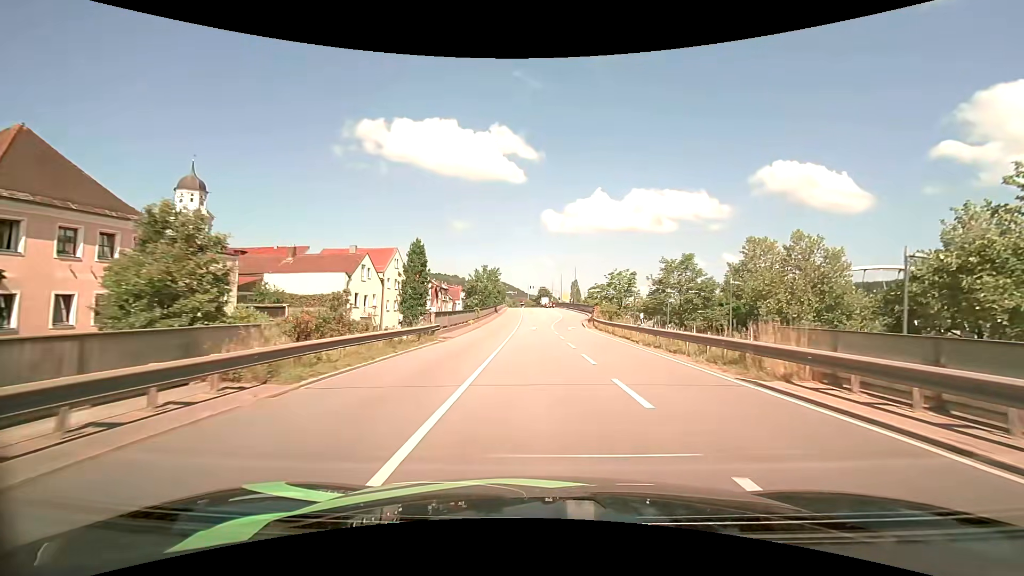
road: primary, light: Day
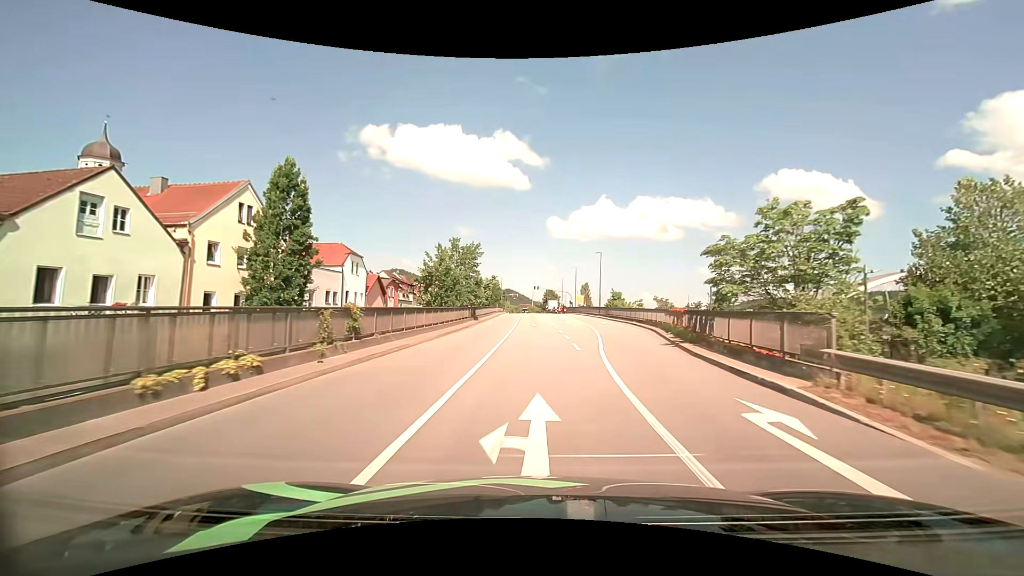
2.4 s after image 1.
(-0.3, +34.2) m; -1°
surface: asphalt
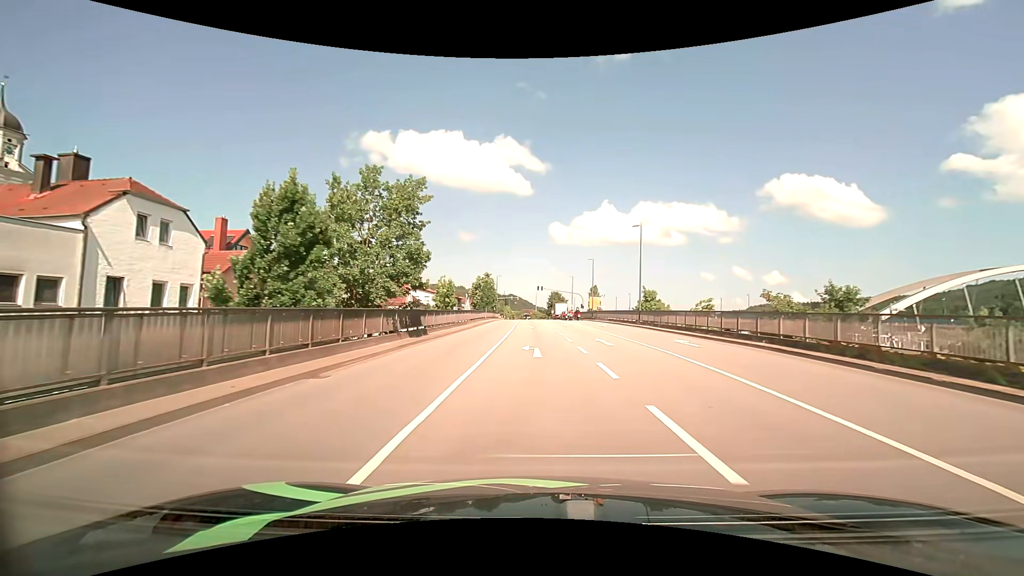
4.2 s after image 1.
(-0.1, +25.0) m; -1°
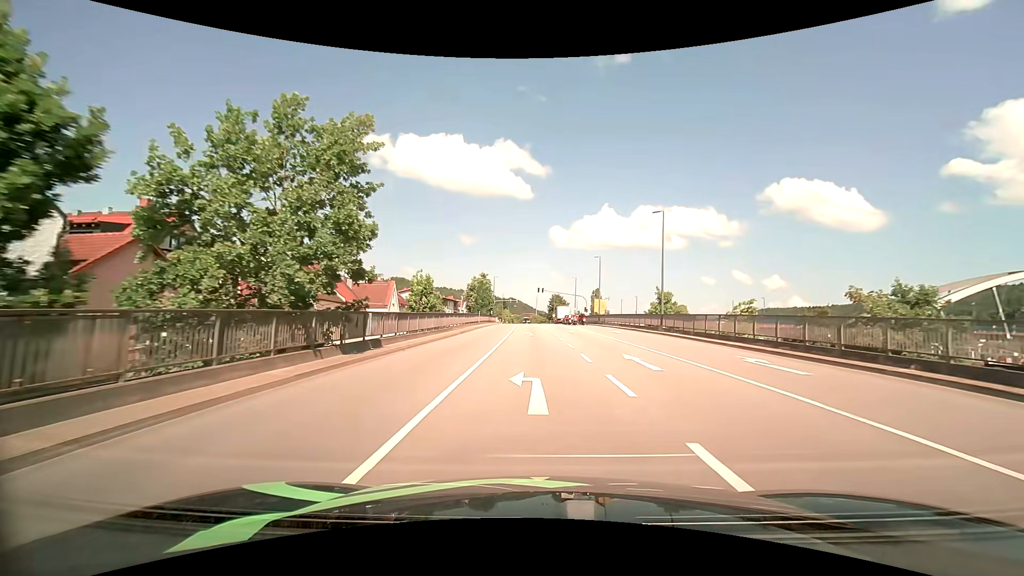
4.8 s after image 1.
(0.0, +7.8) m; 0°
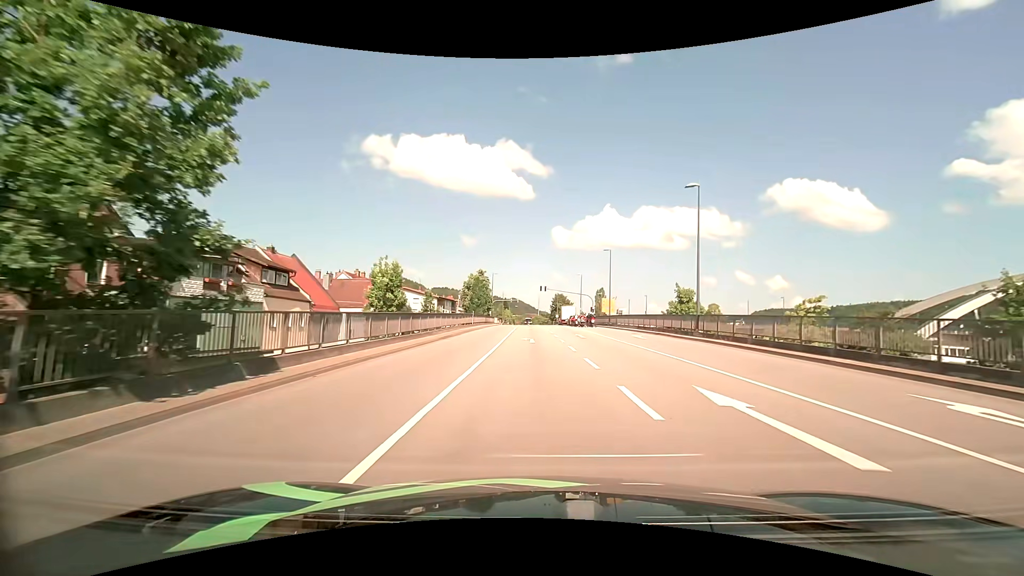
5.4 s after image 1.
(0.0, +7.7) m; 0°
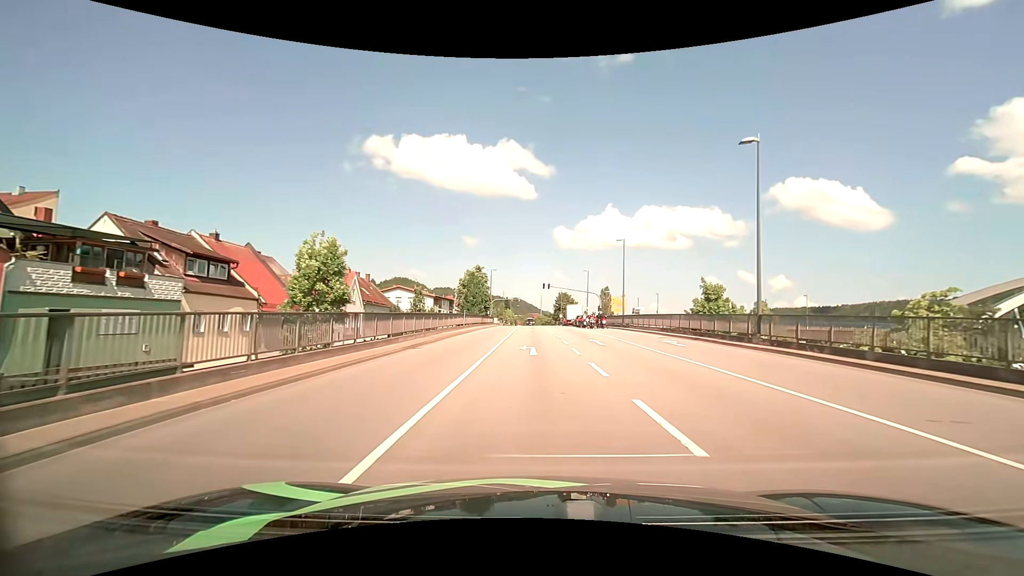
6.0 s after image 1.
(0.0, +7.6) m; 0°
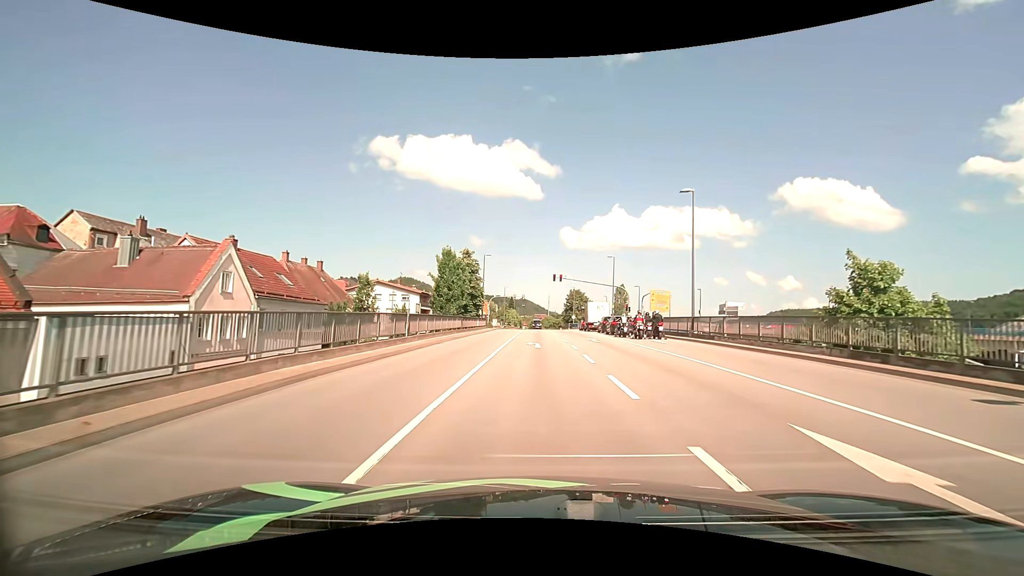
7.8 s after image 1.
(-0.2, +20.5) m; -1°
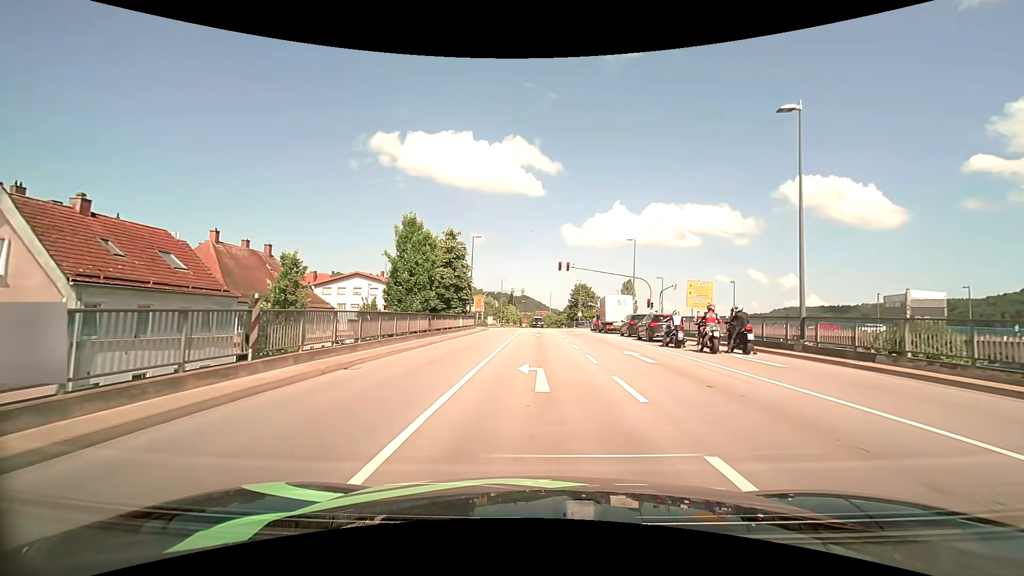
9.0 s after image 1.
(0.0, +12.2) m; 0°
(0, +10) (0, +20) (0, +30) (0, +40) (0, +50) (0, +60) (-3, +69) (-11, +75) (-21, +76) (-31, +75) m
